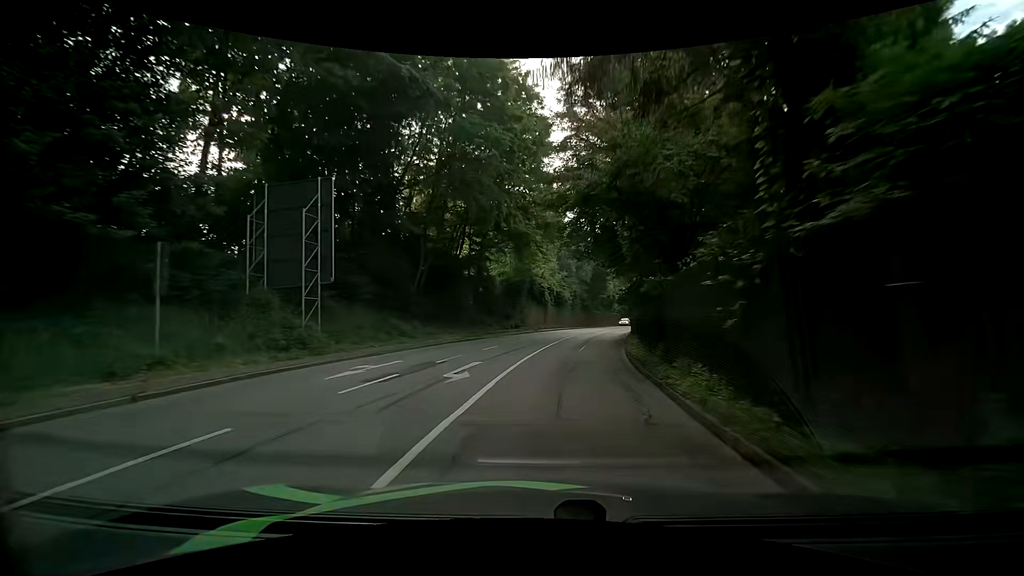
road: primary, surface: asphalt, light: Day
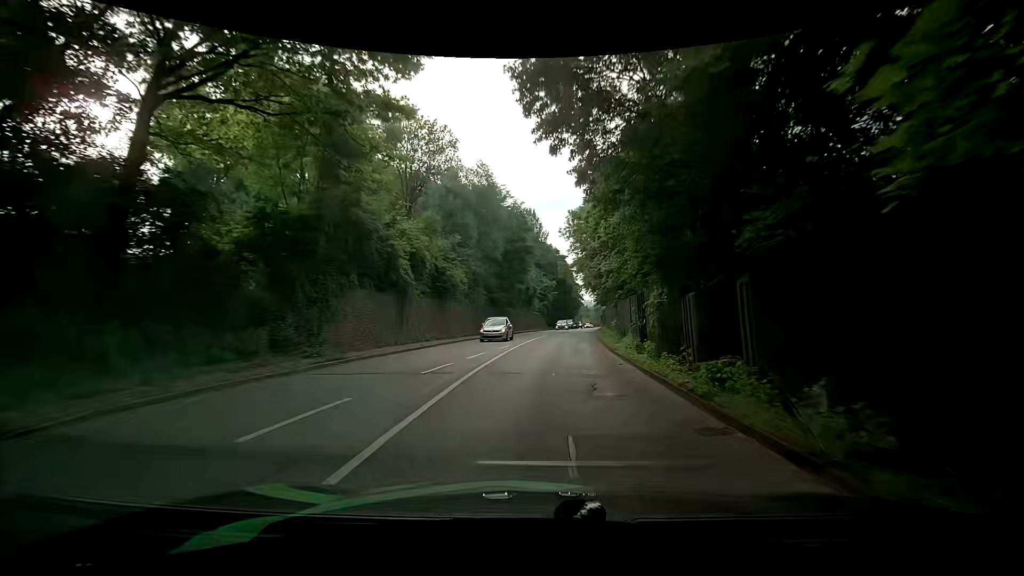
(+3.0, +33.1) m; +9°
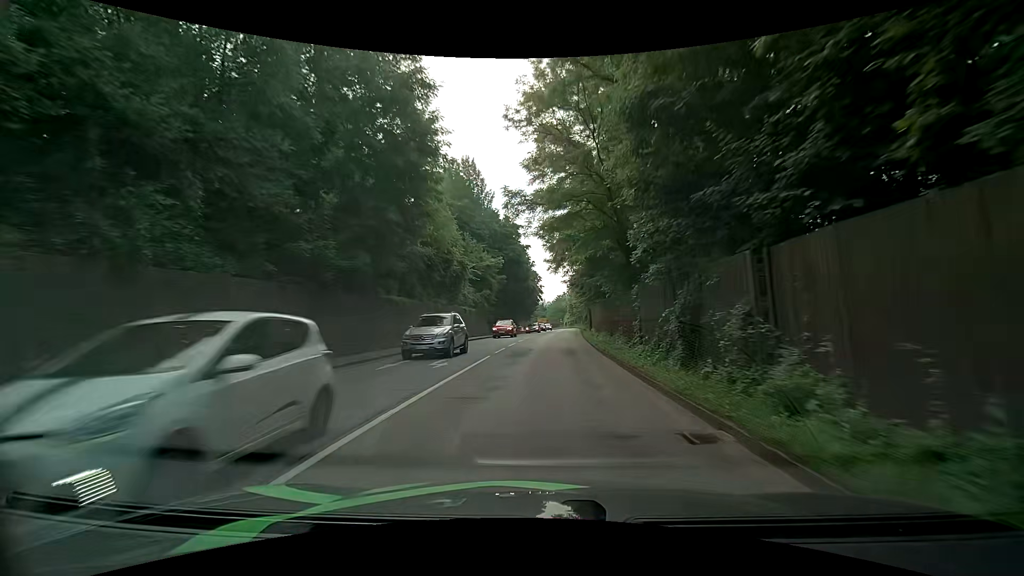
(+2.0, +34.3) m; +6°
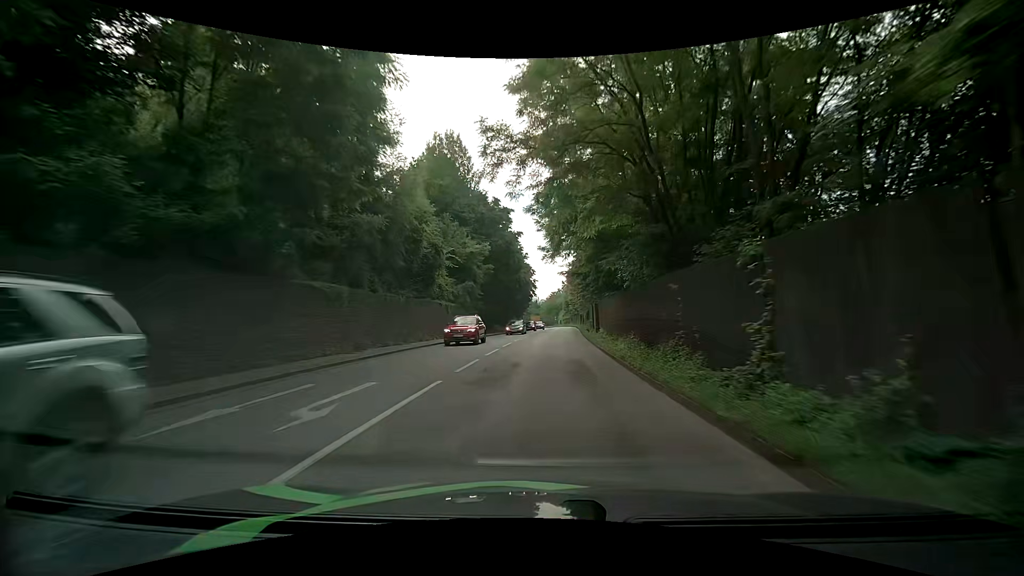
(+0.1, +8.7) m; +1°
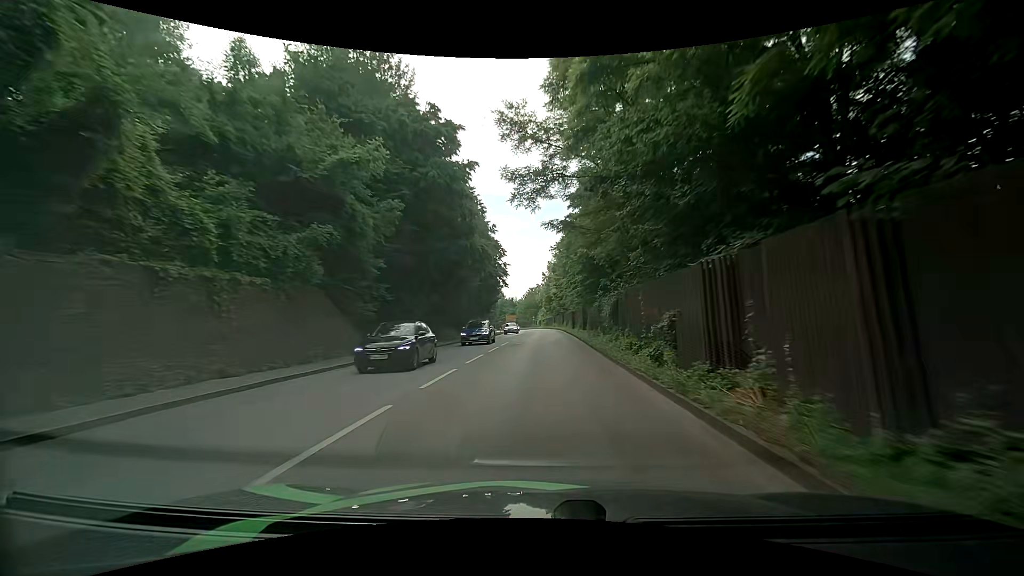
(+0.7, +26.8) m; +2°
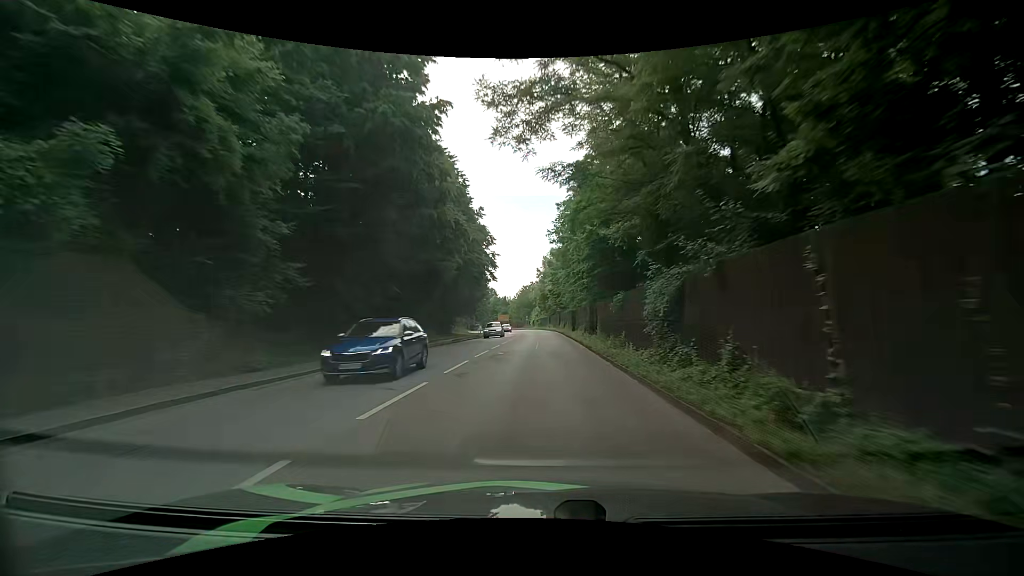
(+0.1, +9.1) m; +1°
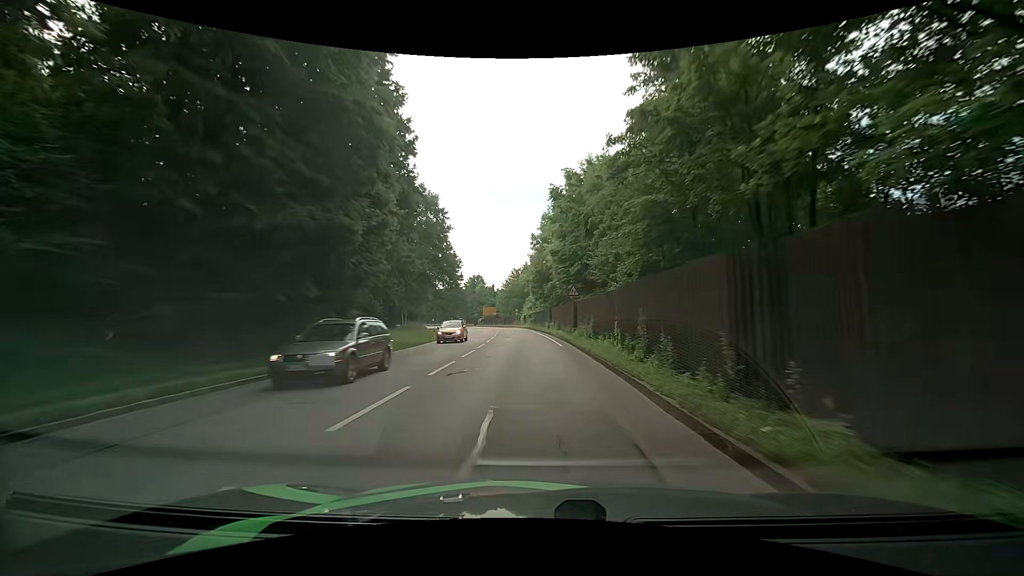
(0.0, +36.9) m; +1°
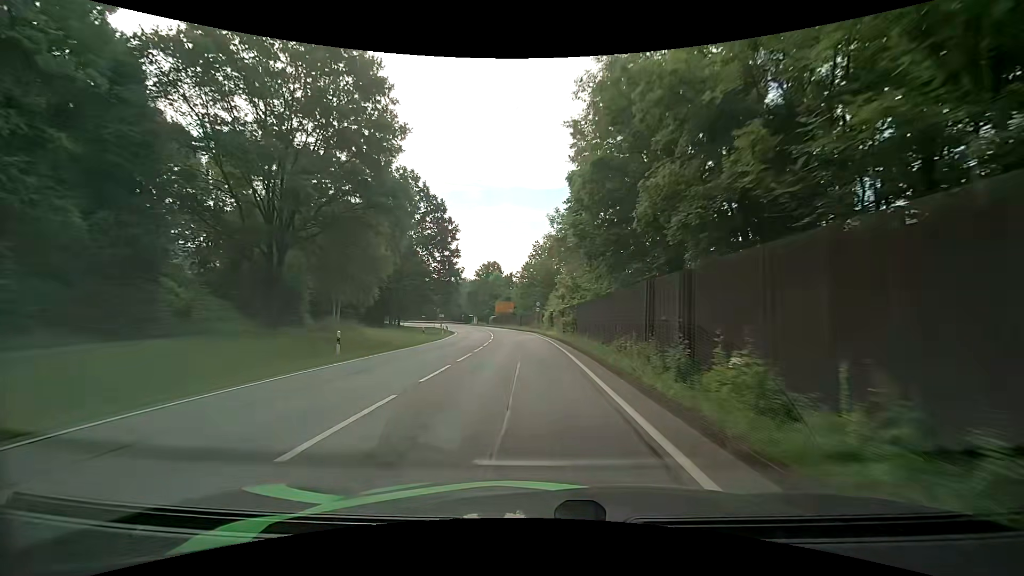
(-1.5, +37.6) m; -5°
(0, +10) (0, +20) (-1, +30) (-1, +40) (-2, +50) (-3, +60) (-4, +70) (-6, +80) (-7, +90) (-9, +99) m
